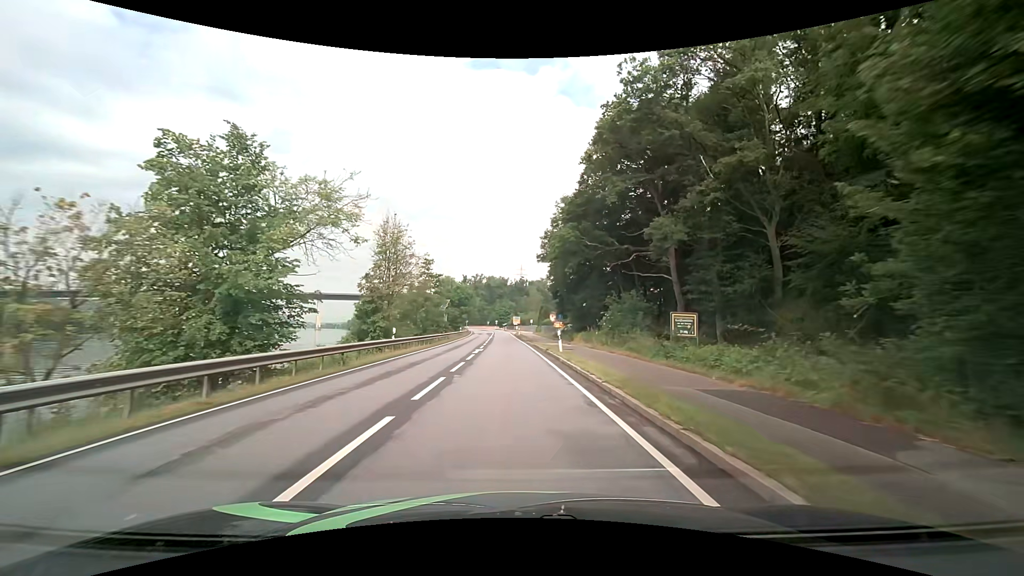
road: primary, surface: asphalt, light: Day
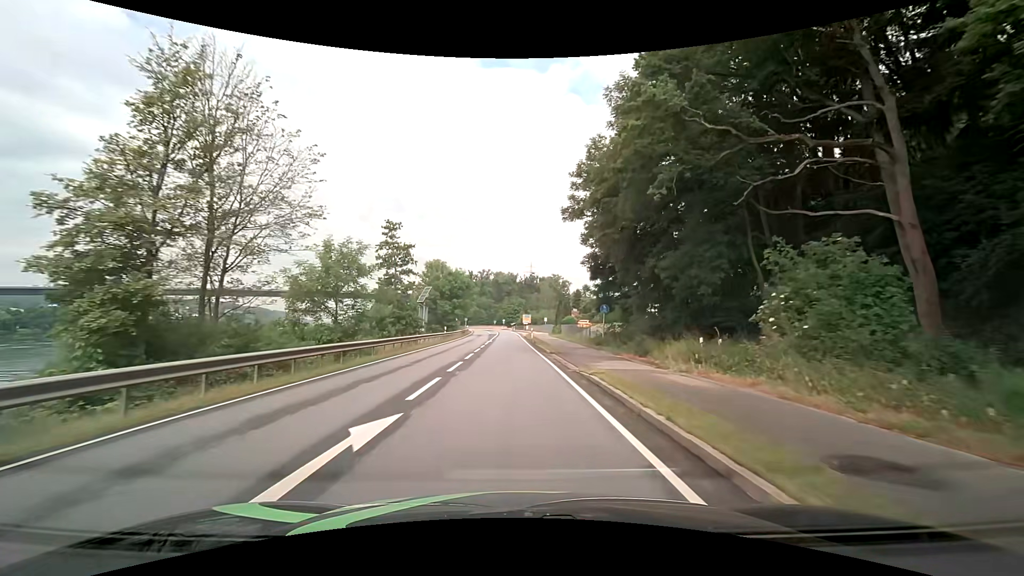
(+0.1, +24.1) m; 0°
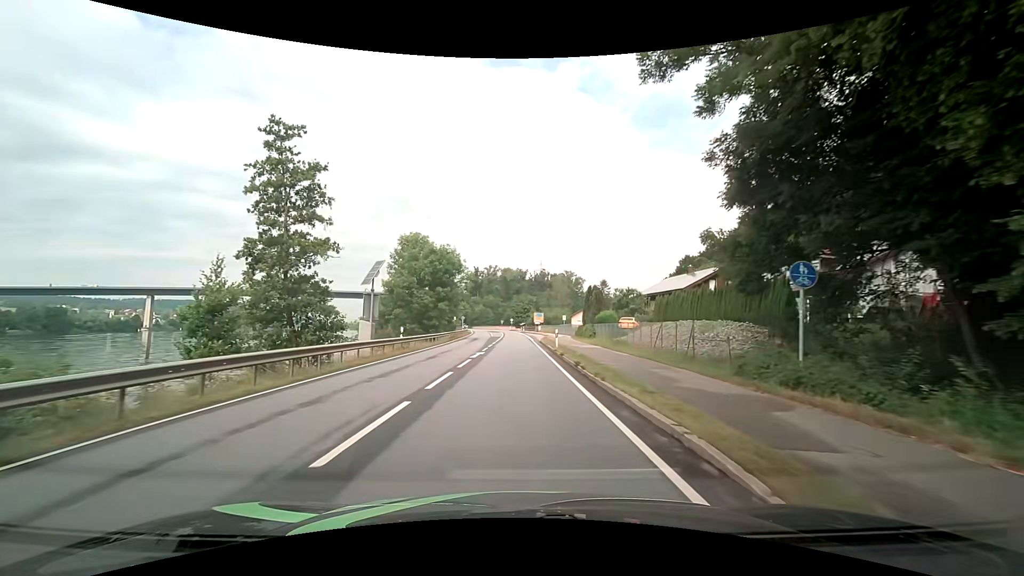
(-0.3, +22.2) m; -1°
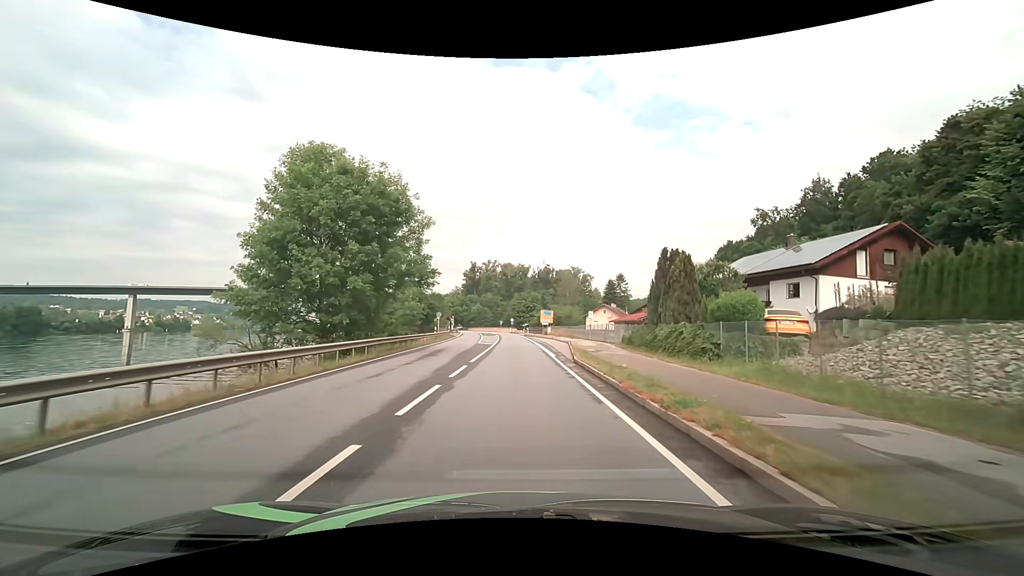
(-0.2, +27.0) m; 0°
(0, +10) (0, +20) (0, +30) (0, +40) (0, +50) (0, +60) (0, +70) (-1, +80) (-1, +90) (-2, +100) m
